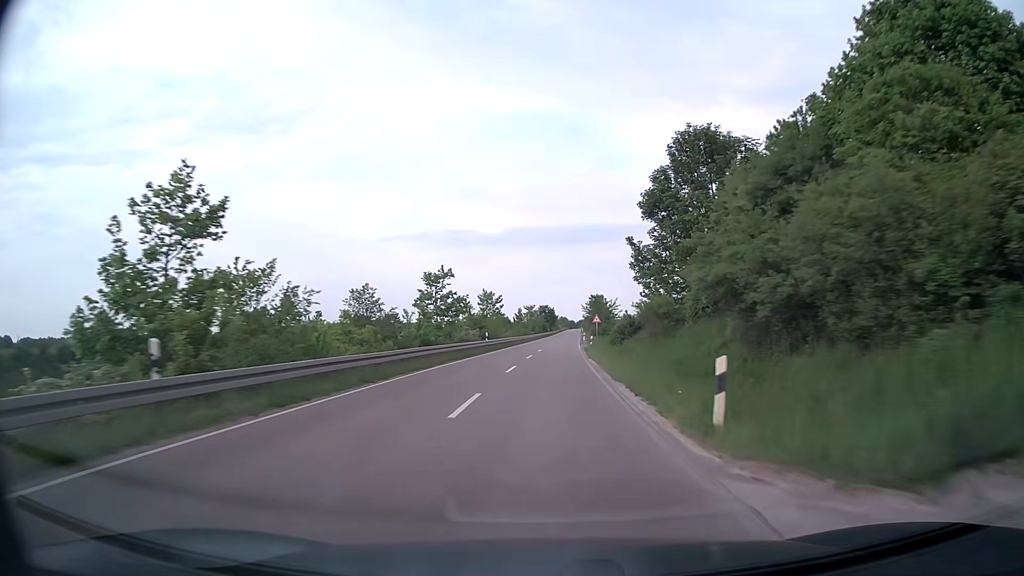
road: secondary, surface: asphalt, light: Day
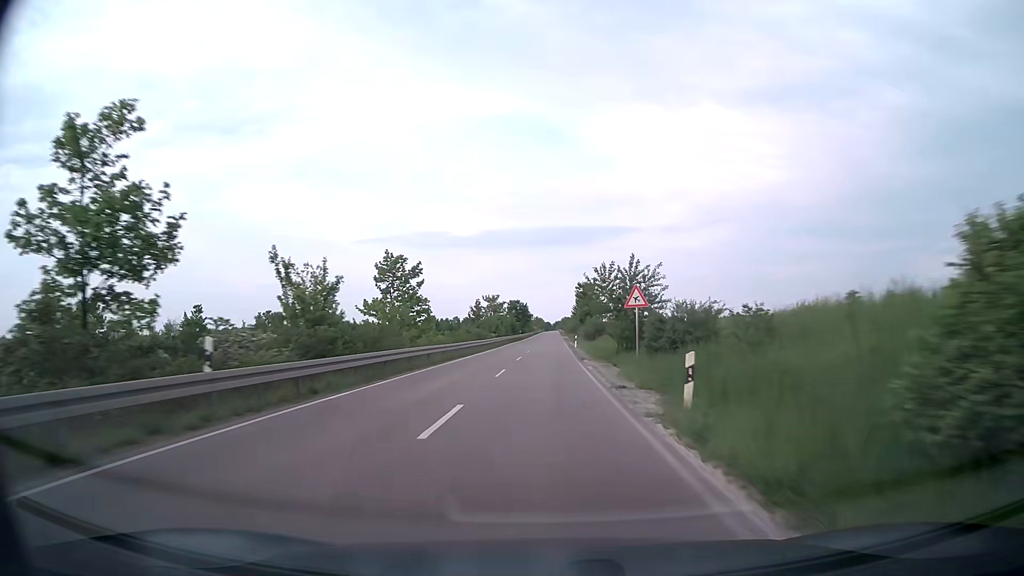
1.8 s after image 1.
(+1.0, +38.4) m; +3°
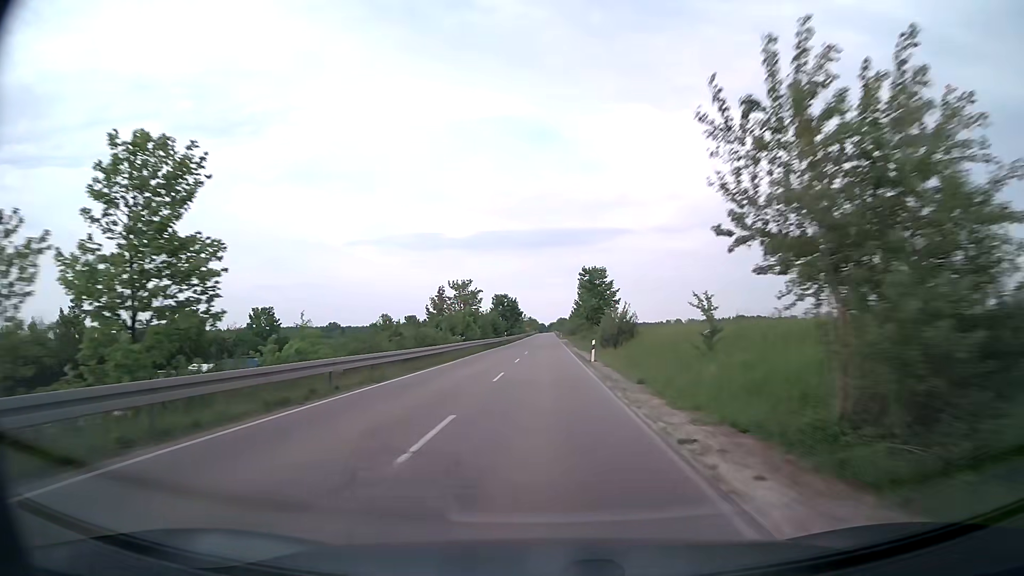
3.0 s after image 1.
(0.0, +26.0) m; 0°
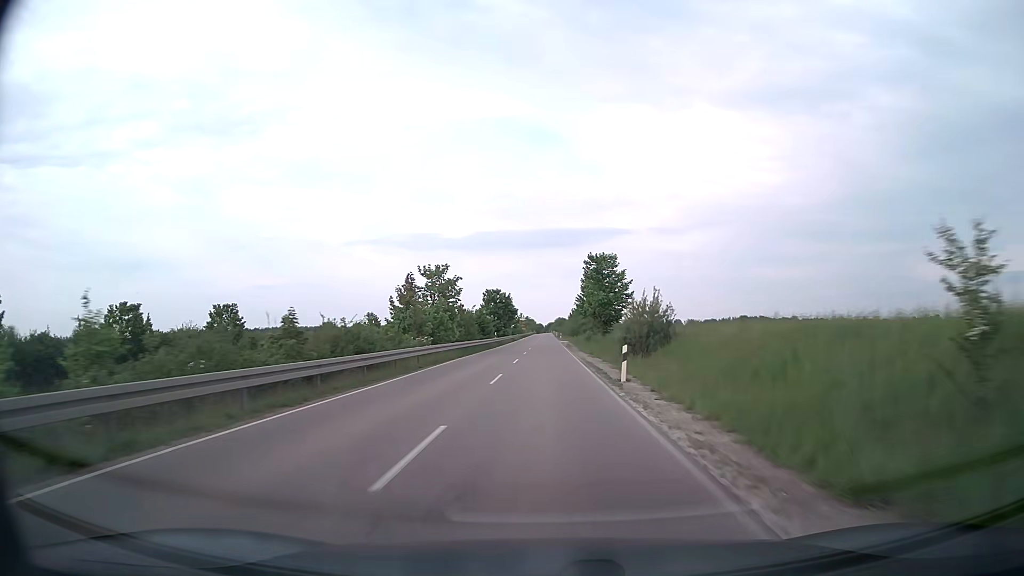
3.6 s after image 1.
(0.0, +13.1) m; 0°
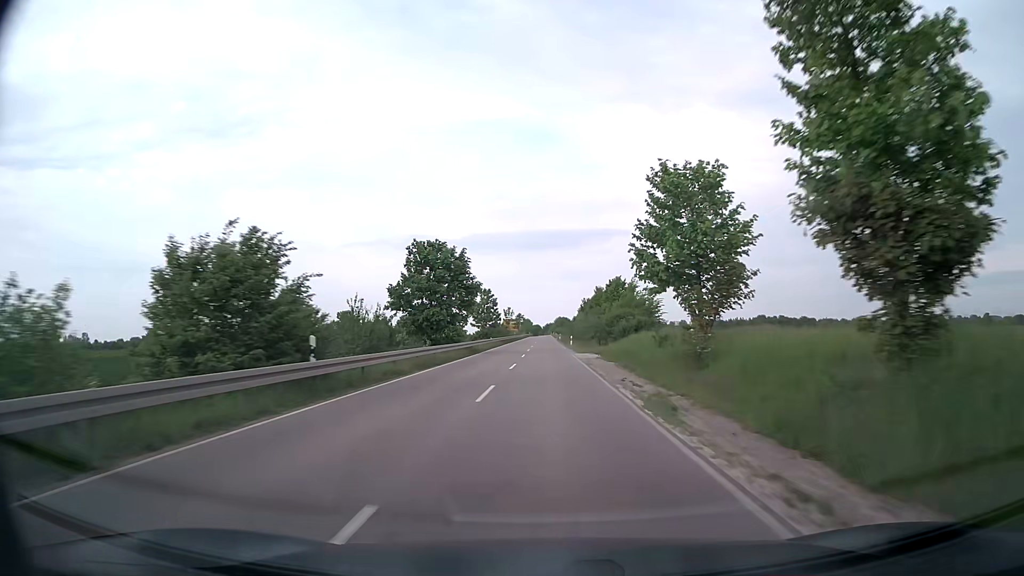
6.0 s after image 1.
(+0.1, +52.7) m; 0°
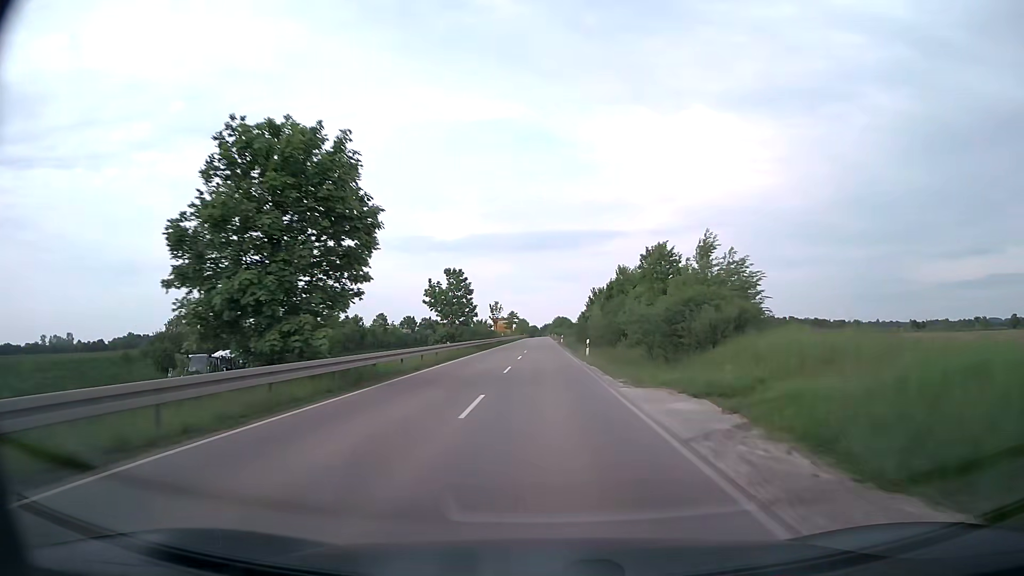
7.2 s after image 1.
(0.0, +26.6) m; 0°
(0, +10) (0, +20) (0, +30) (0, +40) (0, +50) (0, +60) (0, +70) (0, +80) (0, +90) (0, +100) m
